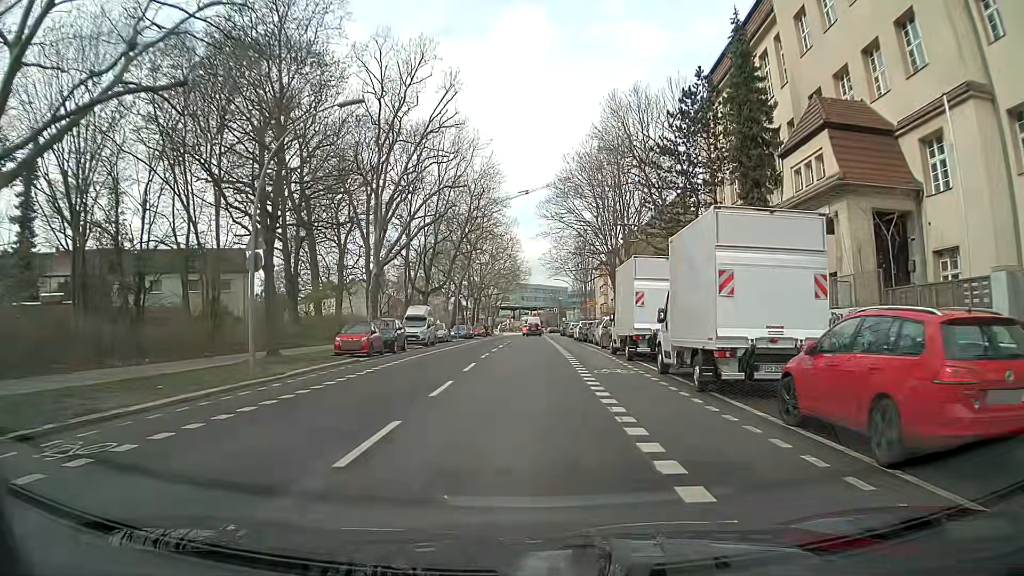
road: secondary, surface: asphalt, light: Day
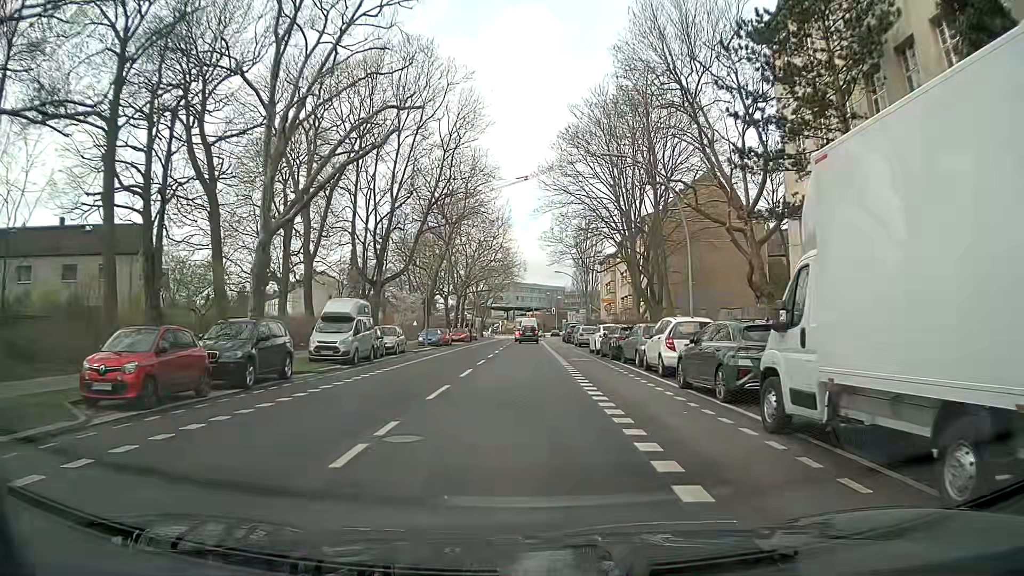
(0.0, +17.8) m; +2°
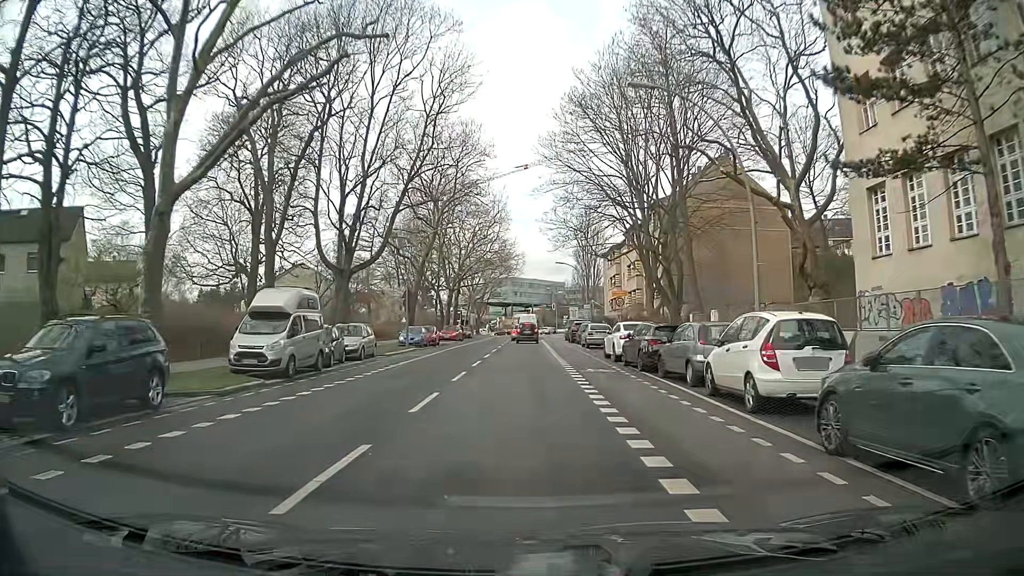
(-0.2, +7.5) m; -2°
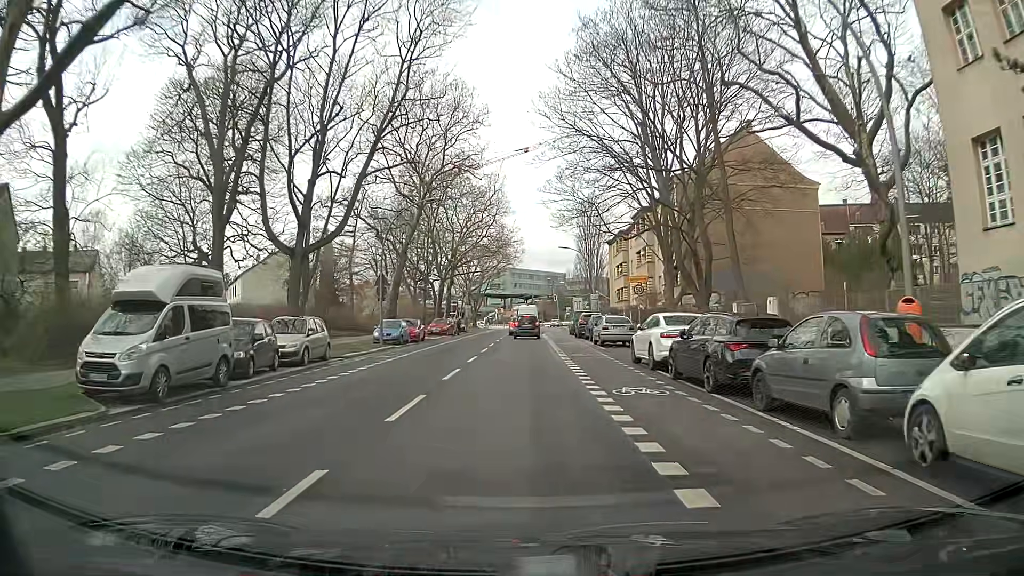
(0.0, +7.6) m; +1°
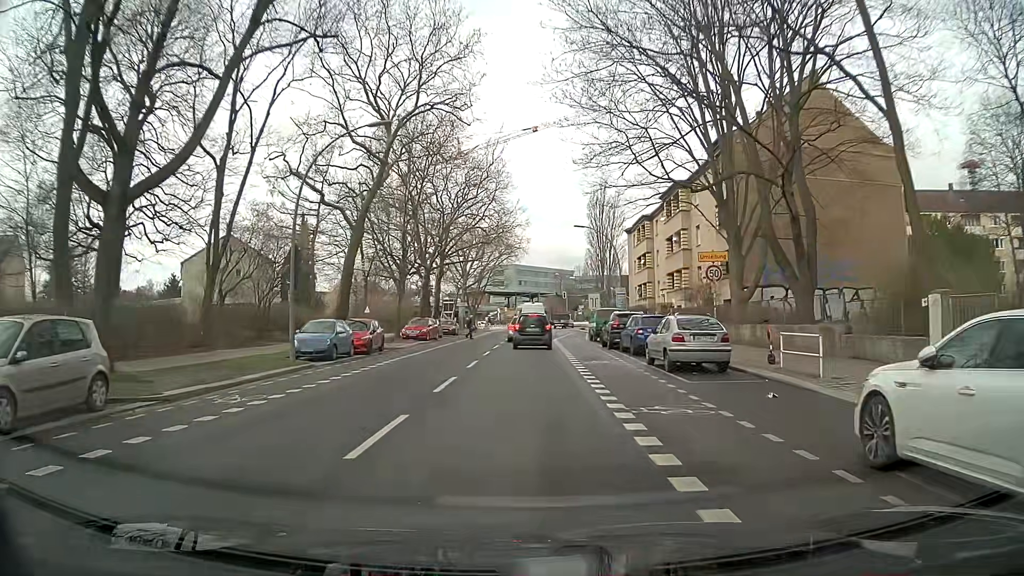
(-0.3, +14.2) m; +1°
